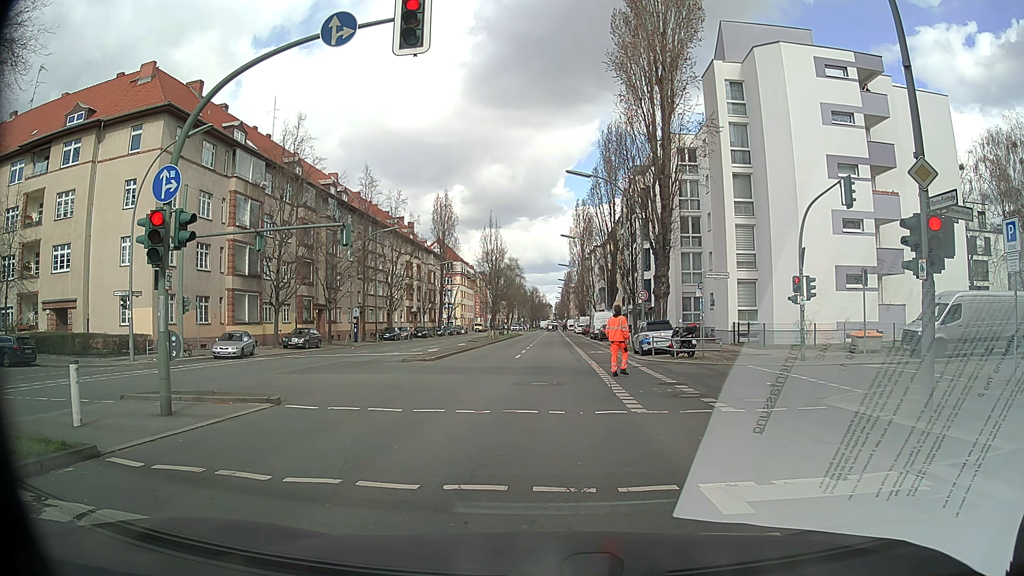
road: secondary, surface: asphalt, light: Day
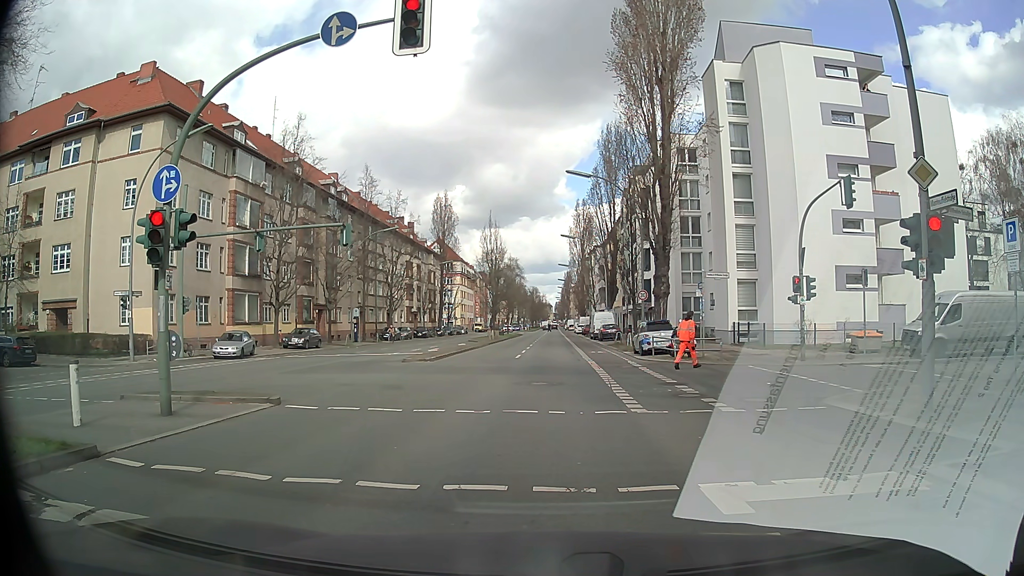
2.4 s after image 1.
(0.0, 0.0) m; 0°
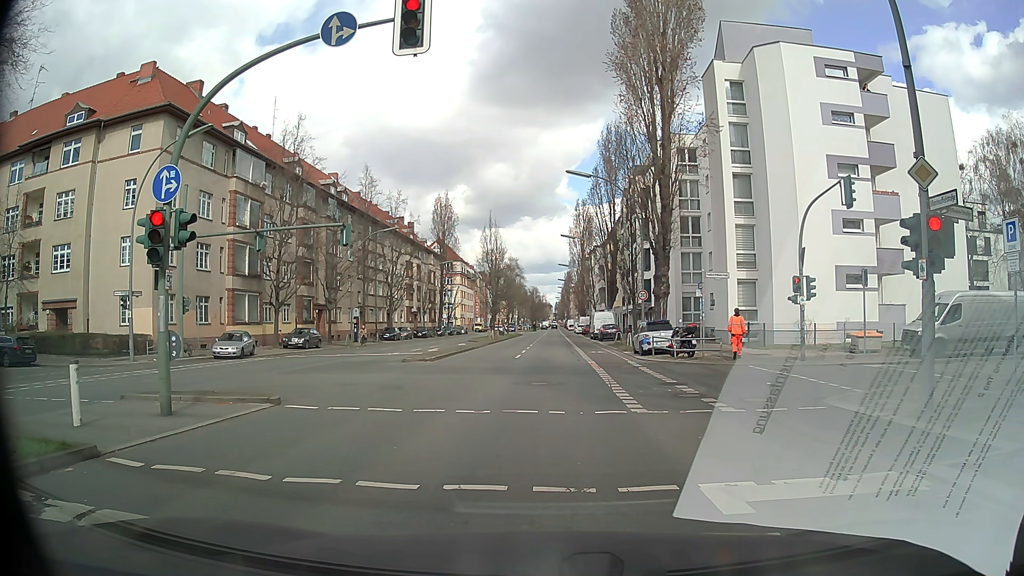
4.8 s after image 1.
(0.0, 0.0) m; 0°
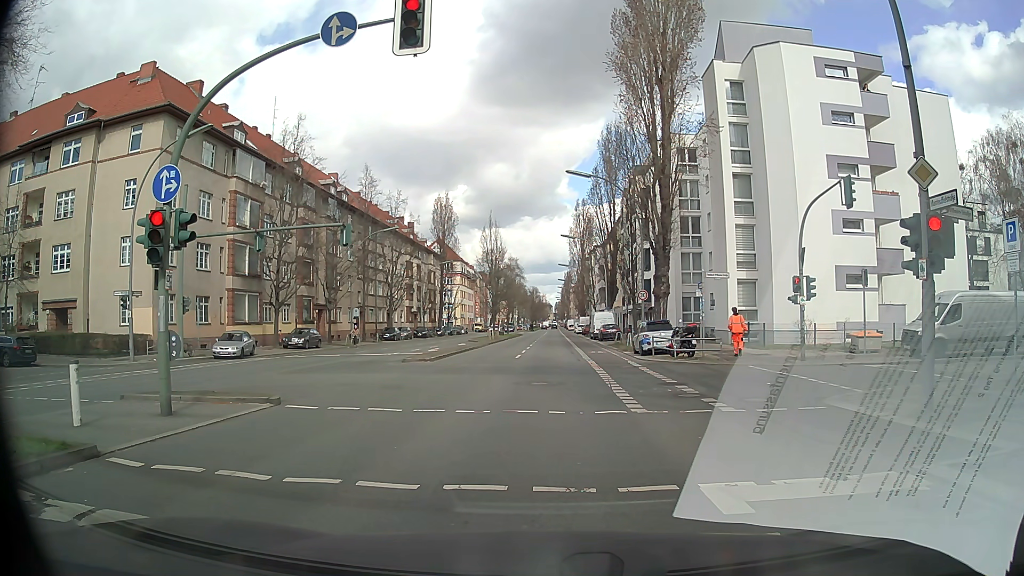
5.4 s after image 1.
(0.0, 0.0) m; 0°
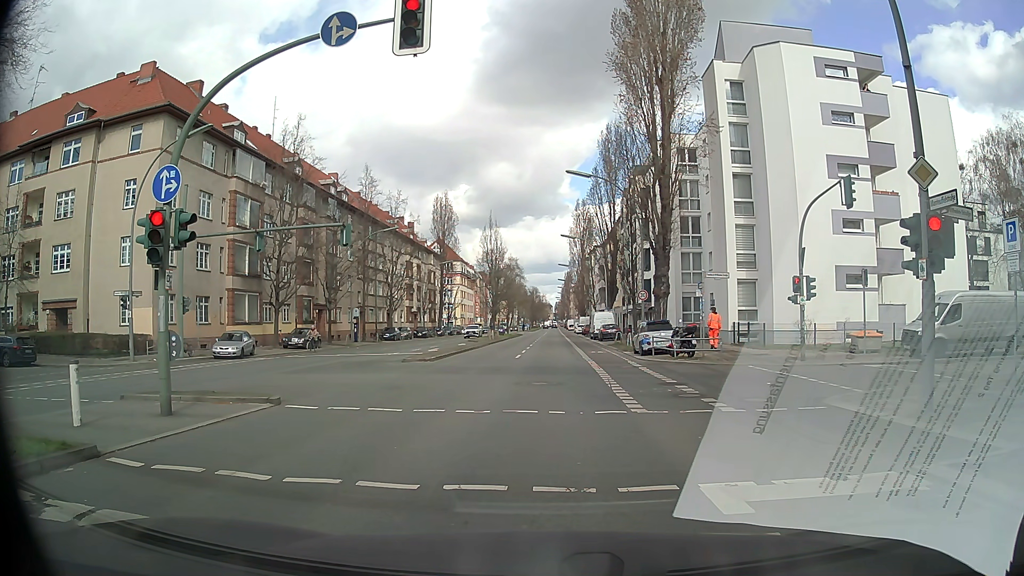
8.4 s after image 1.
(0.0, 0.0) m; 0°
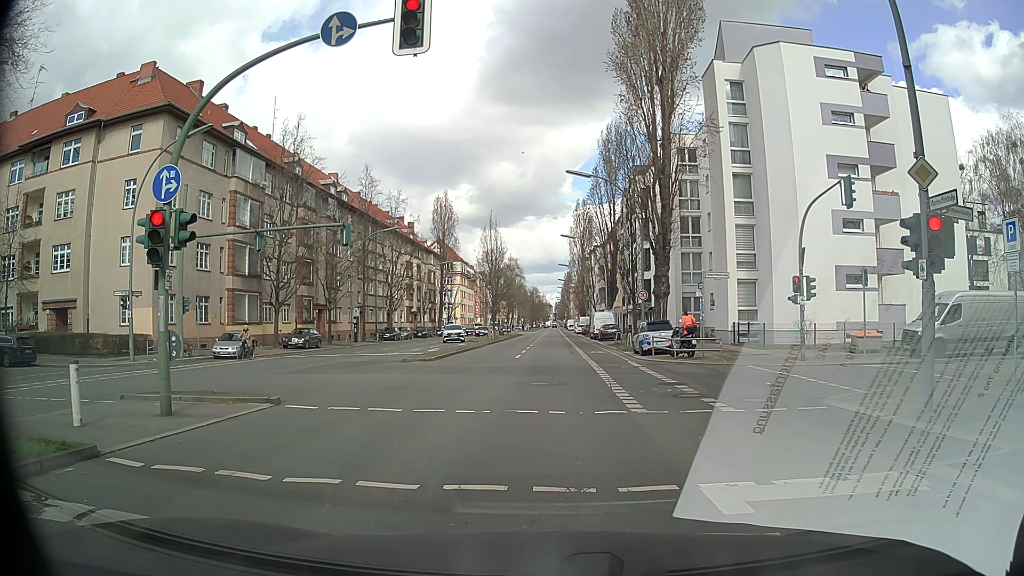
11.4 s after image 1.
(0.0, 0.0) m; 0°
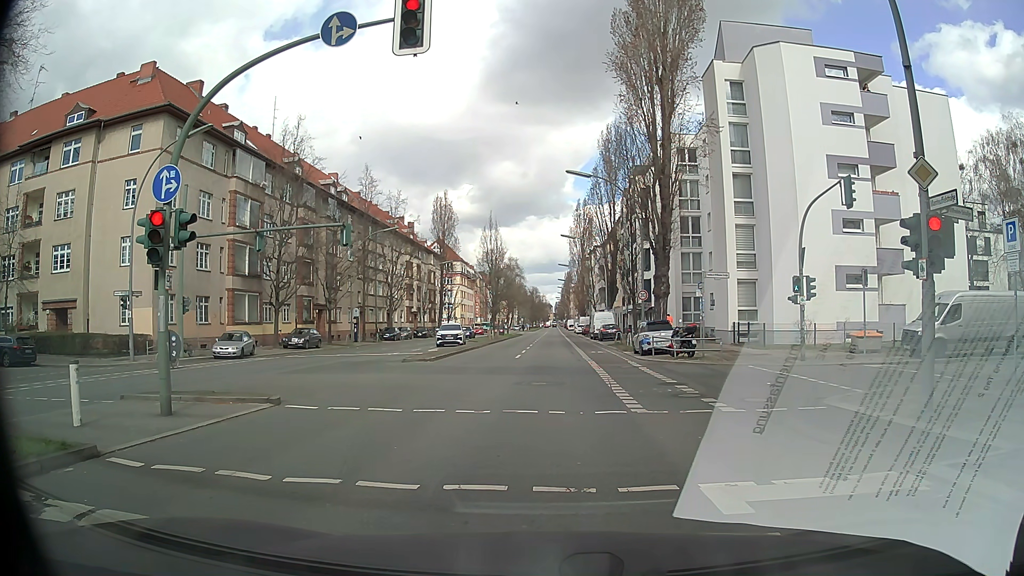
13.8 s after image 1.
(0.0, 0.0) m; 0°
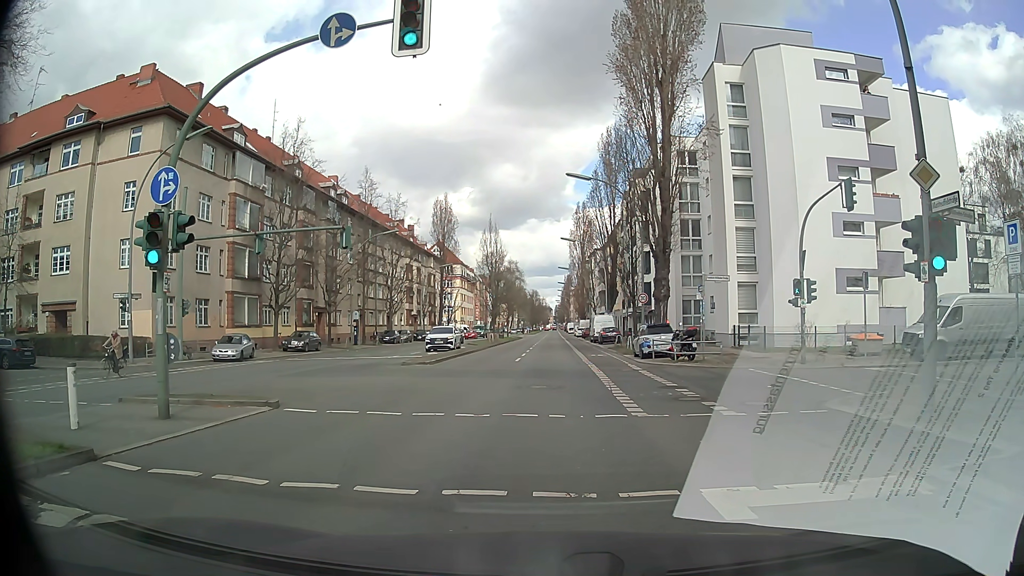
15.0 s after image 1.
(0.0, +0.1) m; 0°
(+1, +10) (+1, +20) (+2, +30) (+3, +40) (+3, +50) (+4, +60) (+5, +70) (+5, +80) (+6, +90) (+7, +100) m
